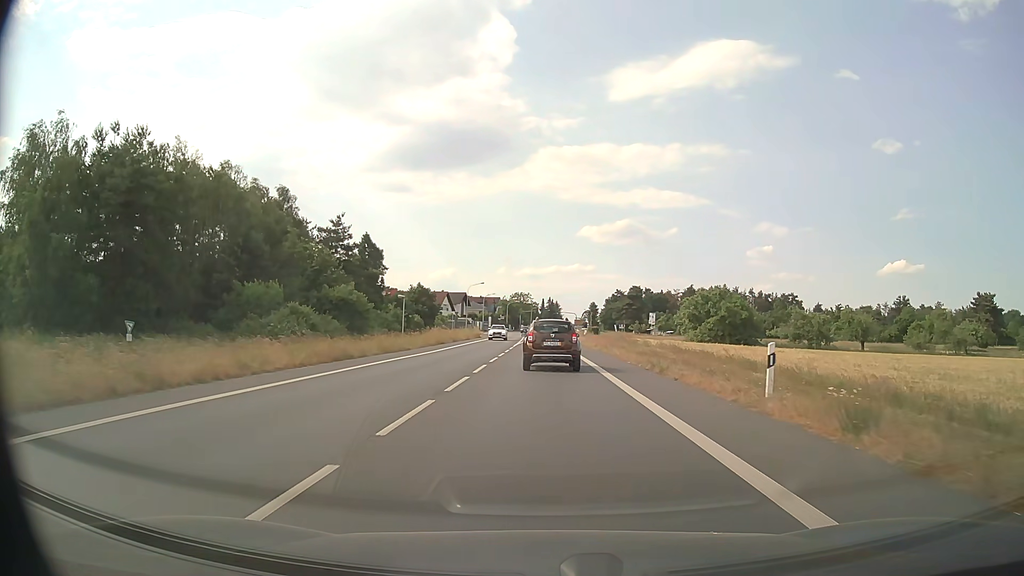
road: primary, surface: asphalt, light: Day
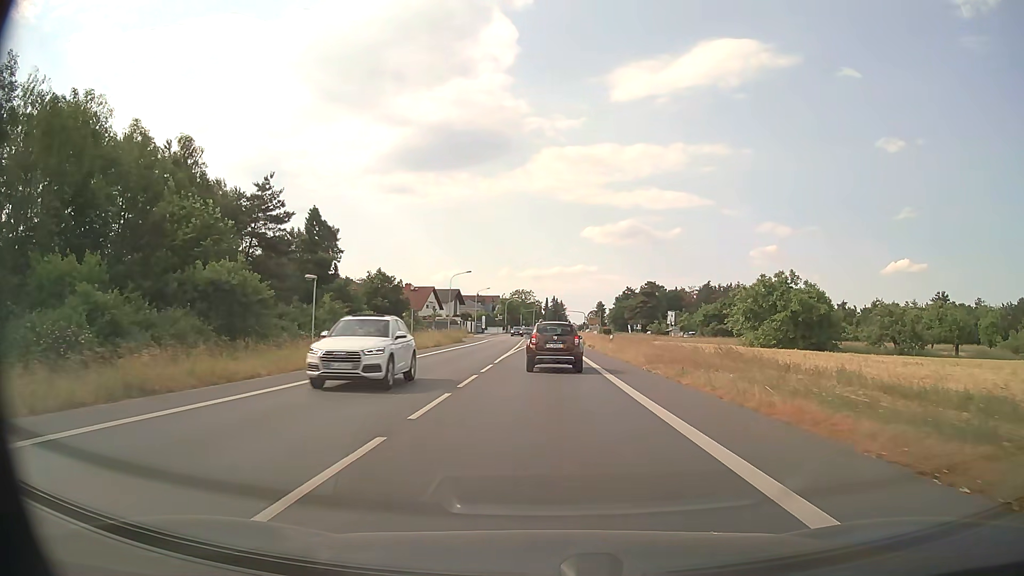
(-0.1, +22.3) m; 0°
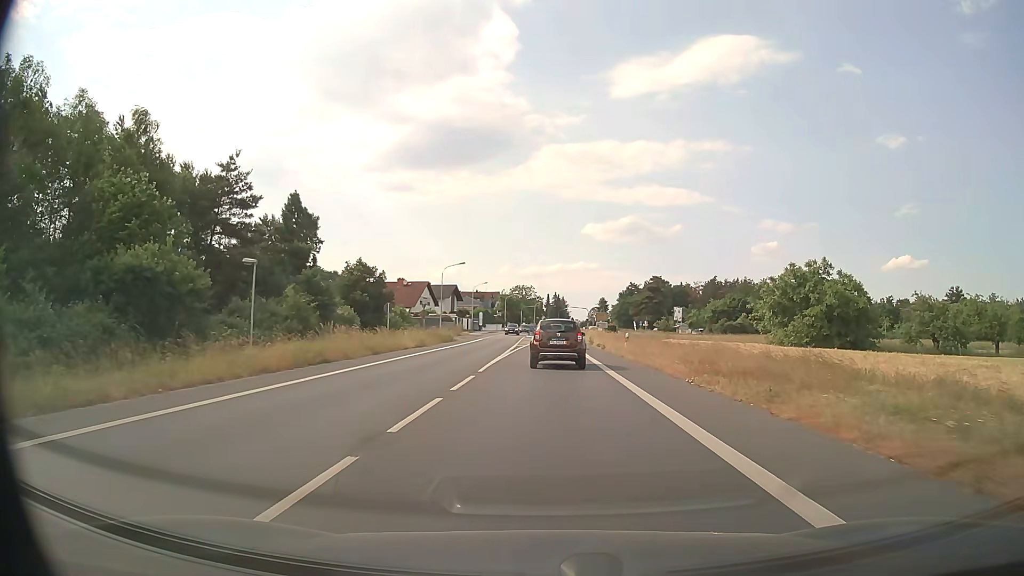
(0.0, +7.3) m; 0°
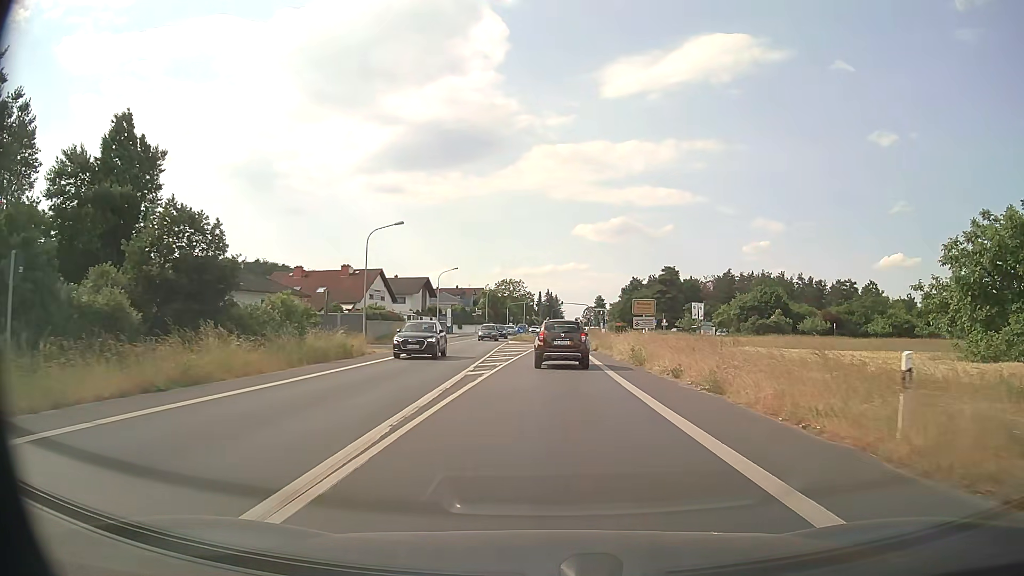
(+0.1, +28.5) m; +1°
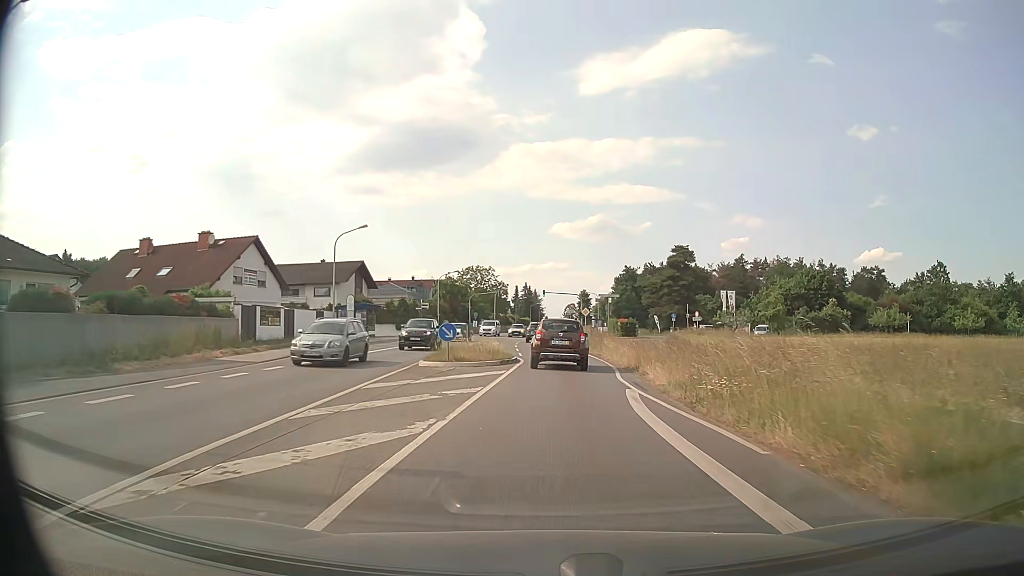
(+0.4, +33.6) m; +2°
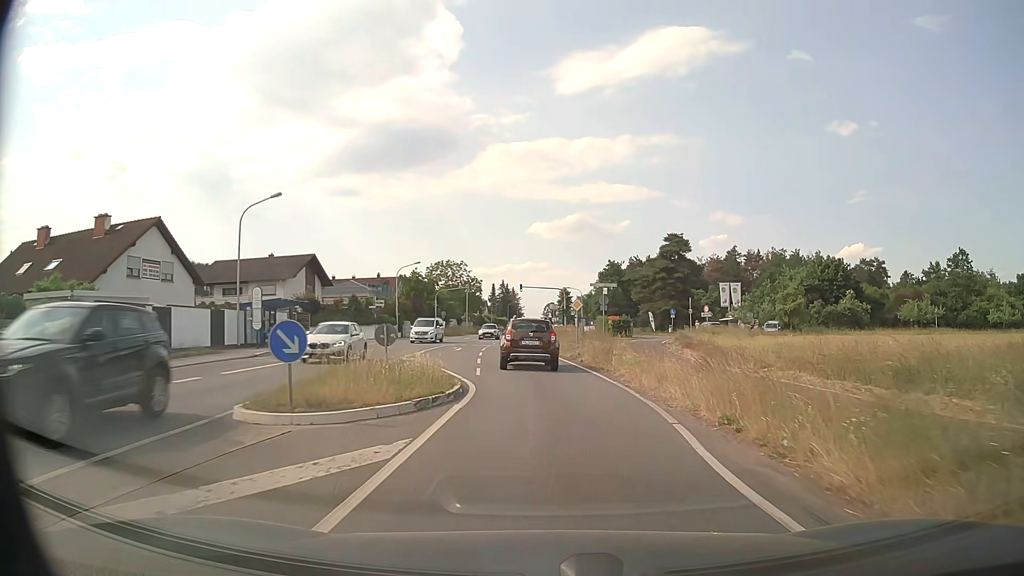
(+0.2, +12.4) m; +2°
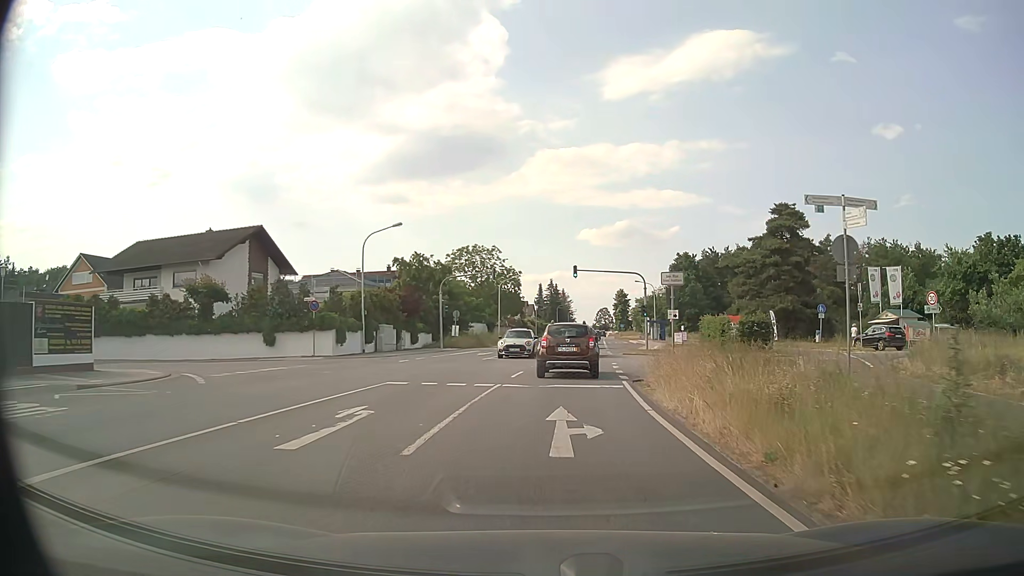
(-1.2, +29.4) m; -4°
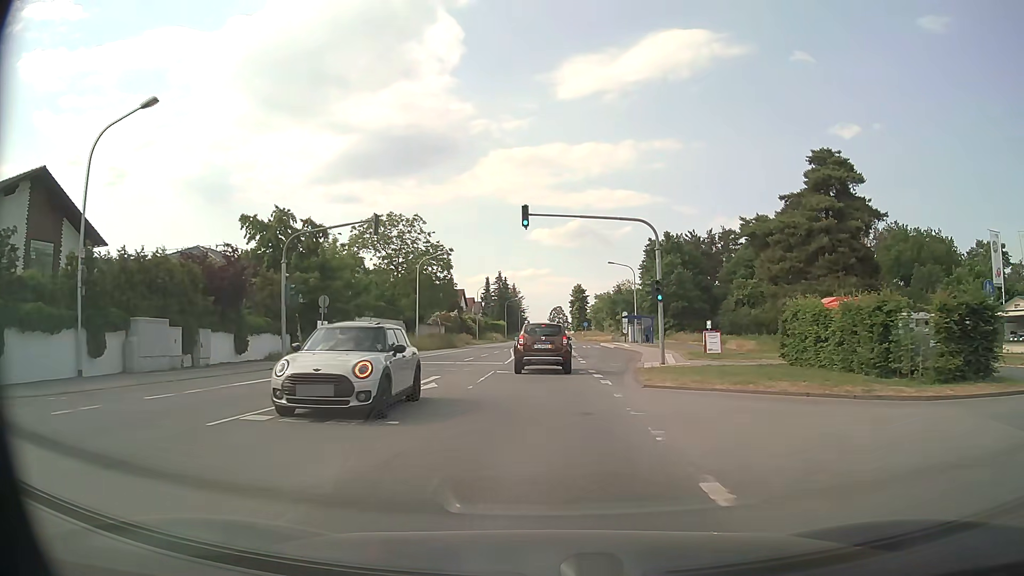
(+1.2, +23.7) m; +4°
(0, +10) (0, +20) (0, +30) (0, +40) (0, +50) (0, +60) (0, +70) (0, +80) (0, +90) (+1, +100) m
